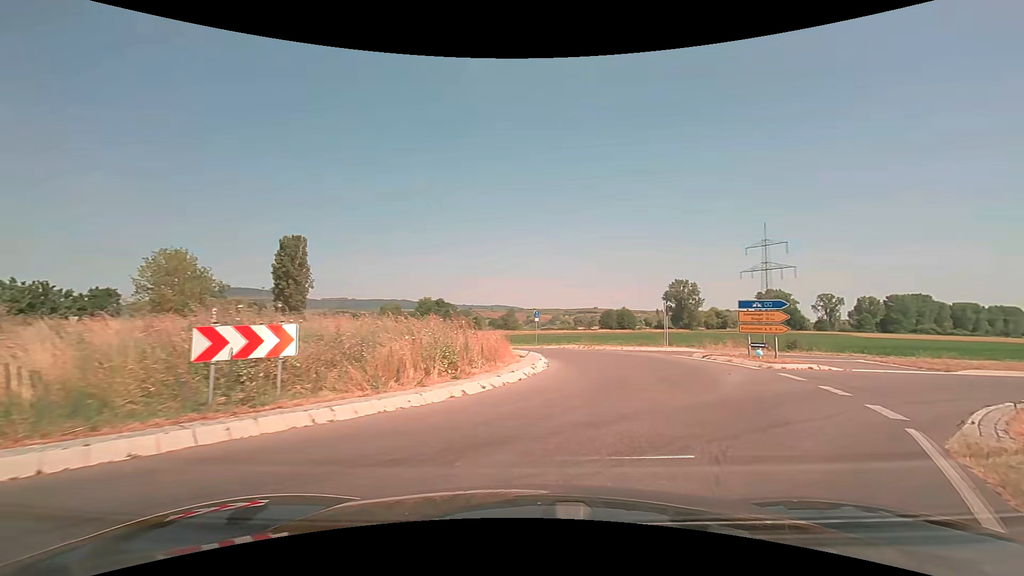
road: secondary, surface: asphalt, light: Day
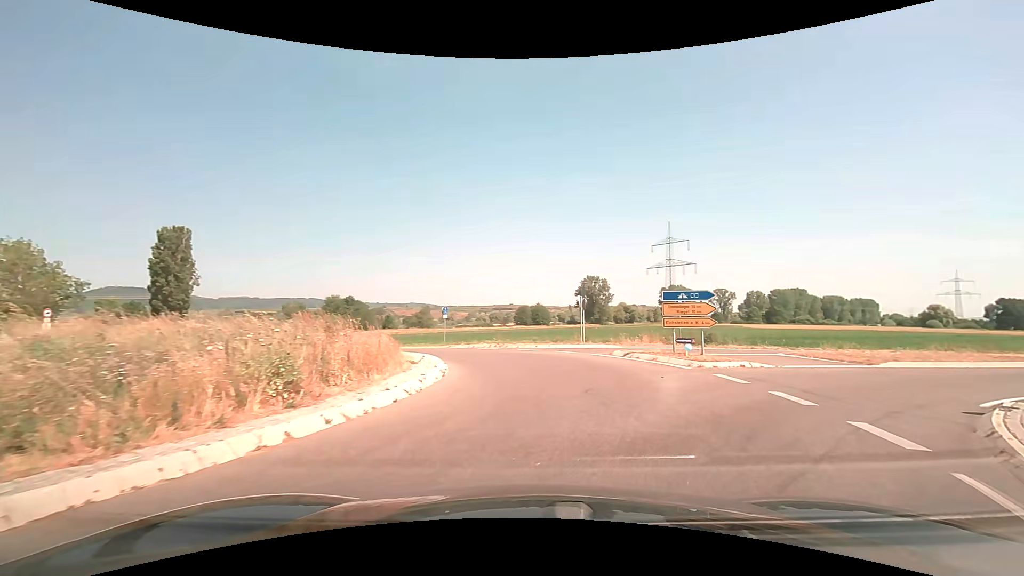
(+0.3, +3.2) m; +10°
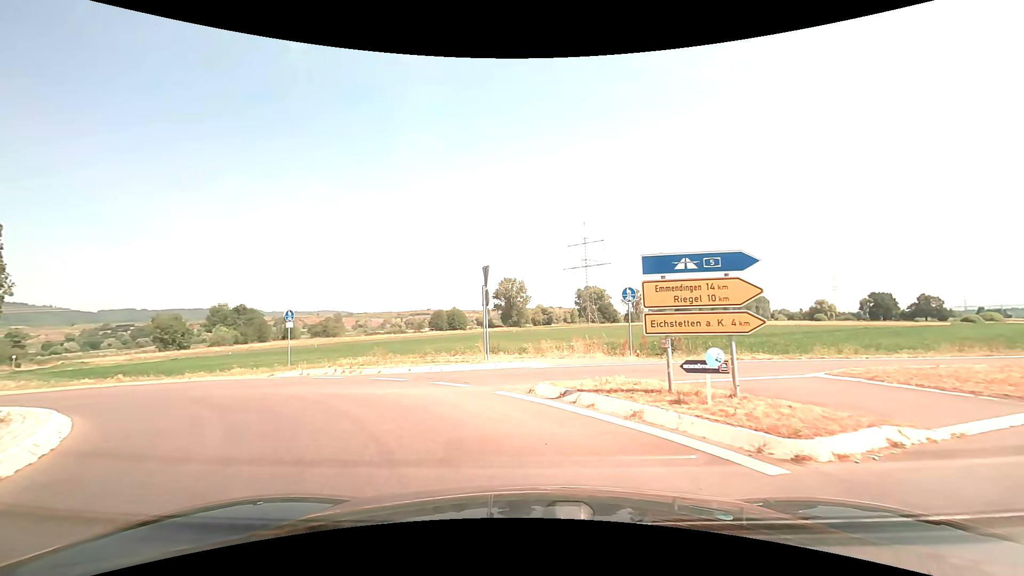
(+1.4, +10.2) m; +10°
